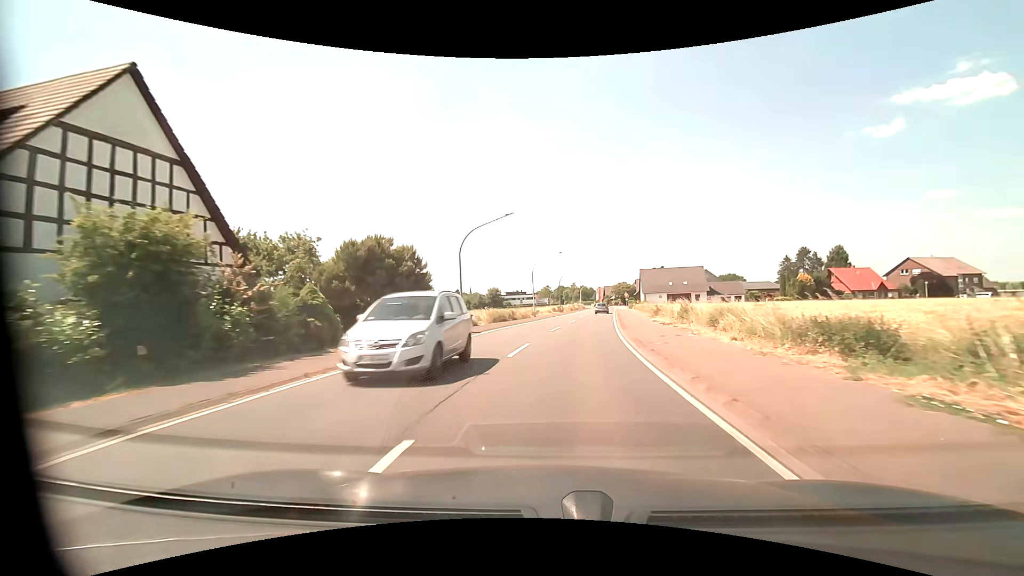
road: primary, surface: asphalt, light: Day
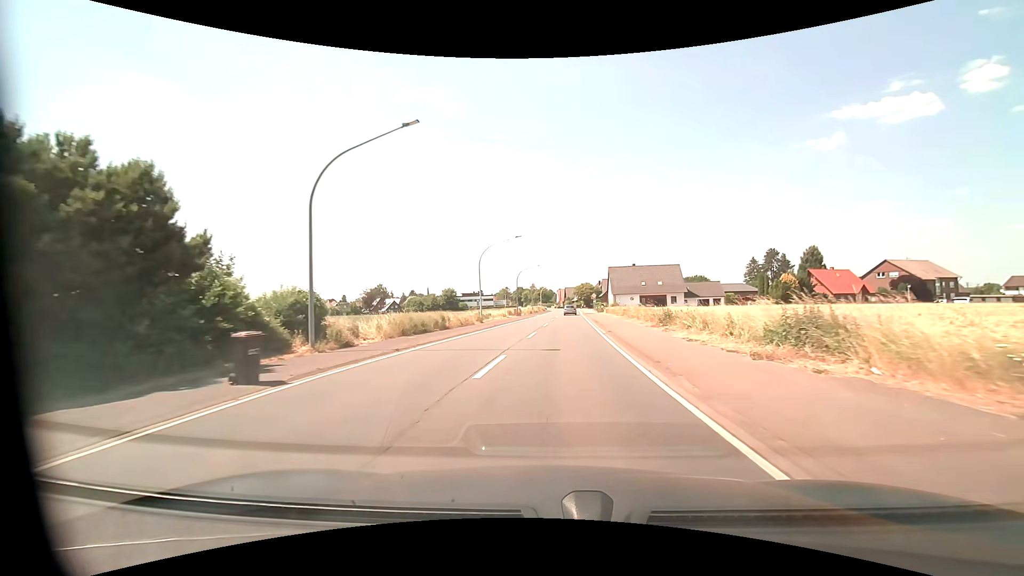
(+0.7, +15.8) m; +5°
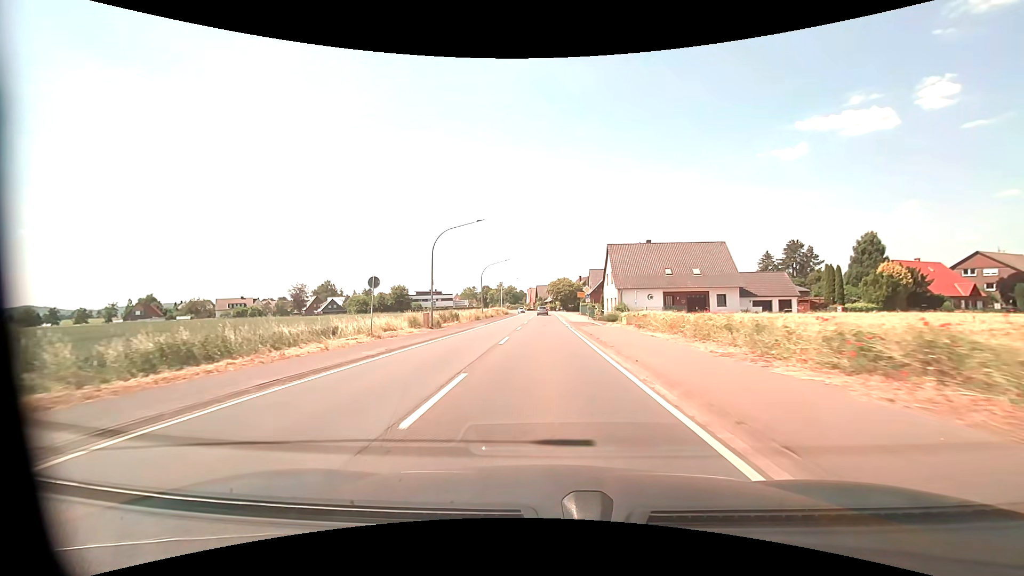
(+1.8, +40.1) m; +3°
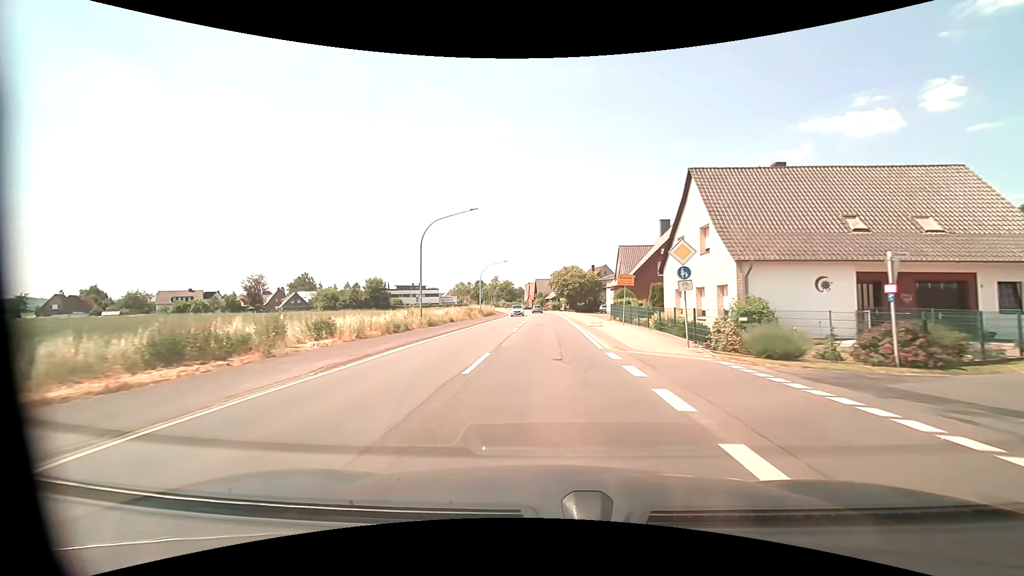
(-0.2, +32.6) m; 0°
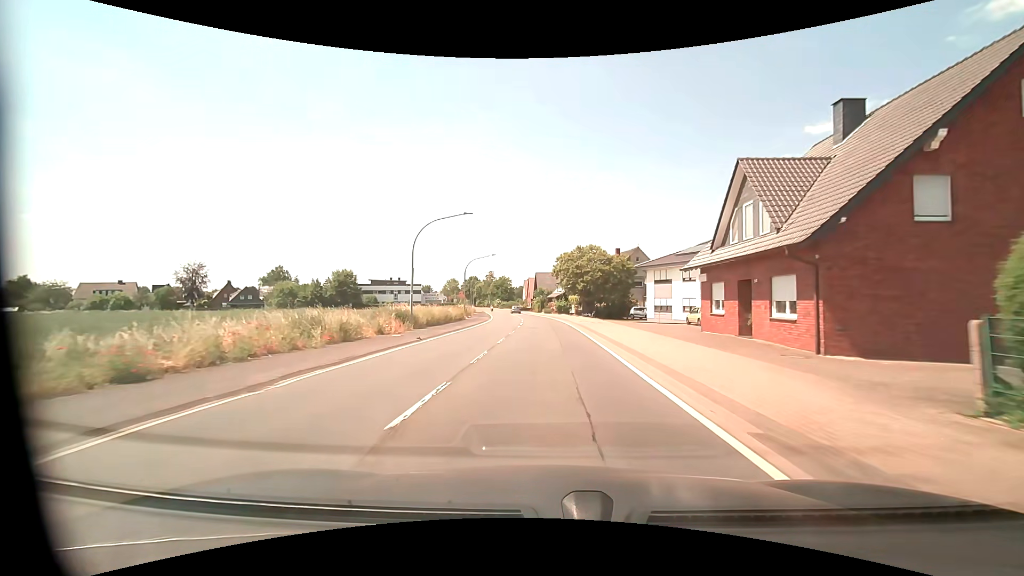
(0.0, +32.3) m; -1°
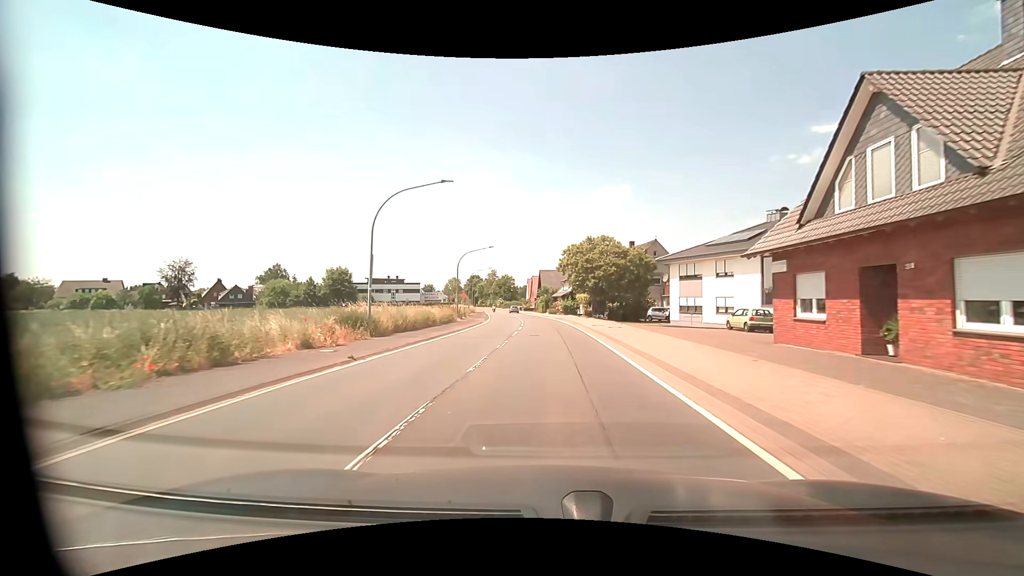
(0.0, +7.8) m; 0°
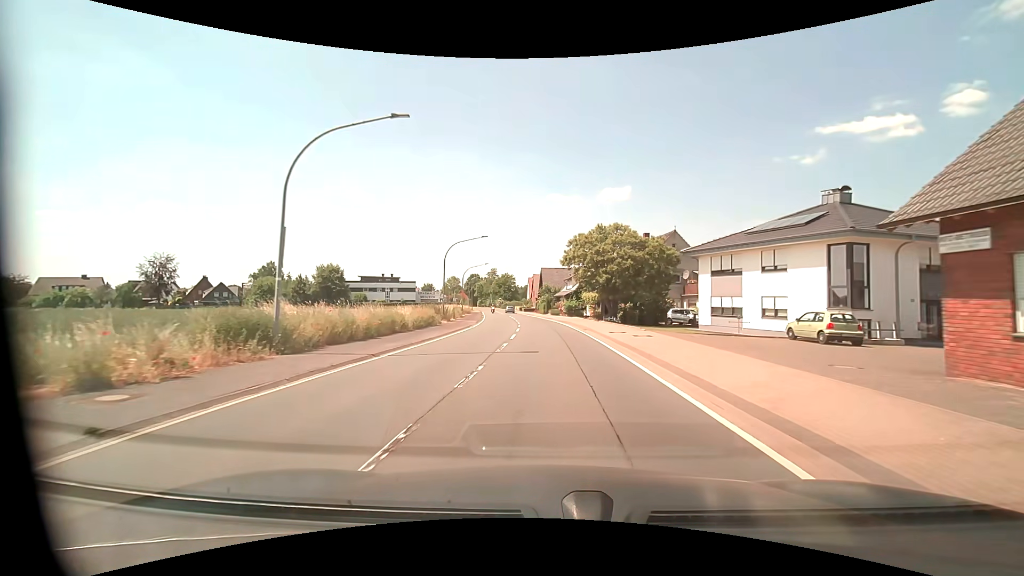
(-0.1, +7.8) m; -1°
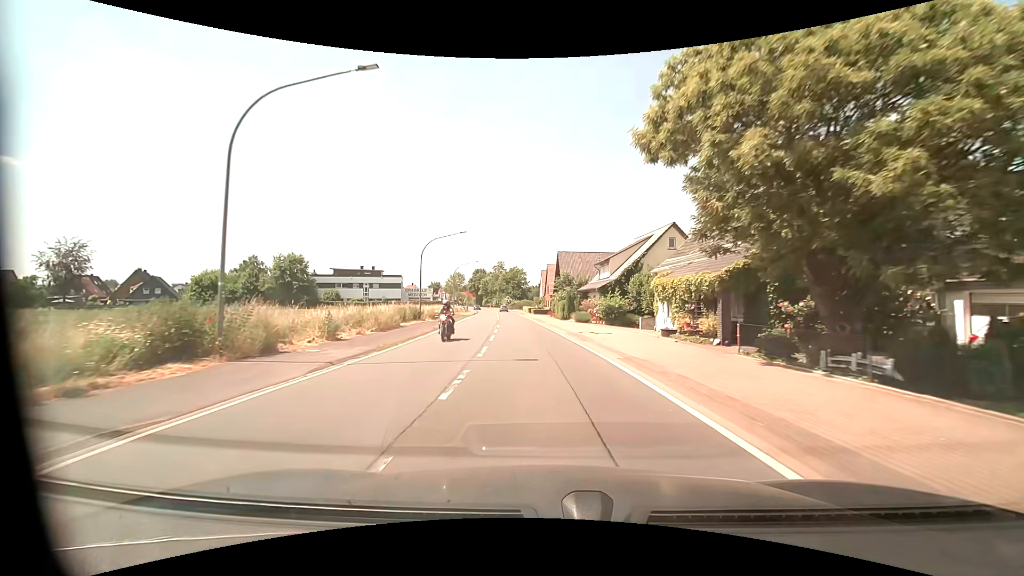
(-0.1, +31.6) m; -1°
(0, +10) (-1, +20) (-1, +30) (-2, +40) (-3, +50) (-4, +60) (-5, +70) (-6, +80) (-7, +90) (-8, +100) m
